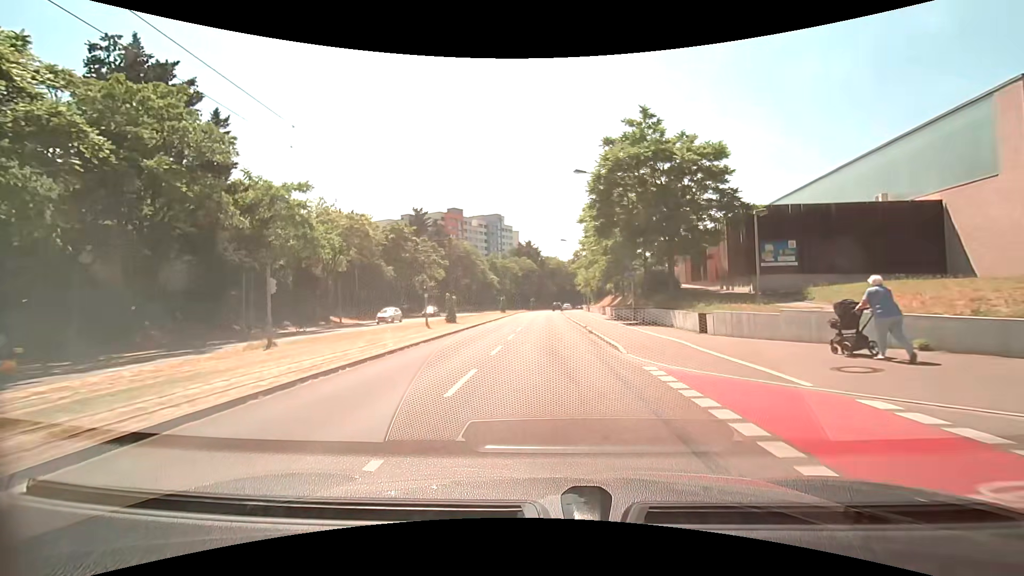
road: primary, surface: asphalt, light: Day
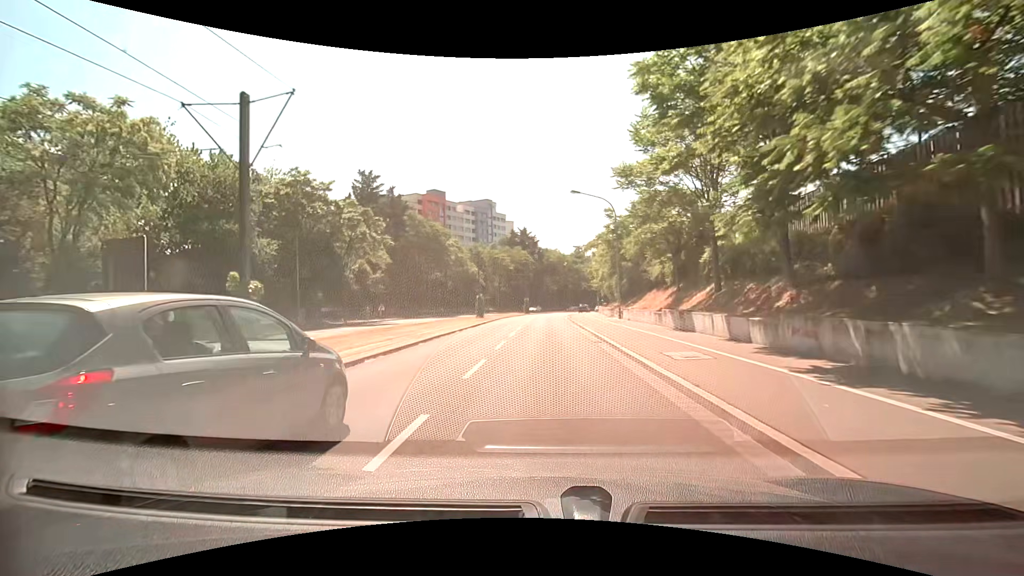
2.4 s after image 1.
(-0.1, +28.5) m; 0°
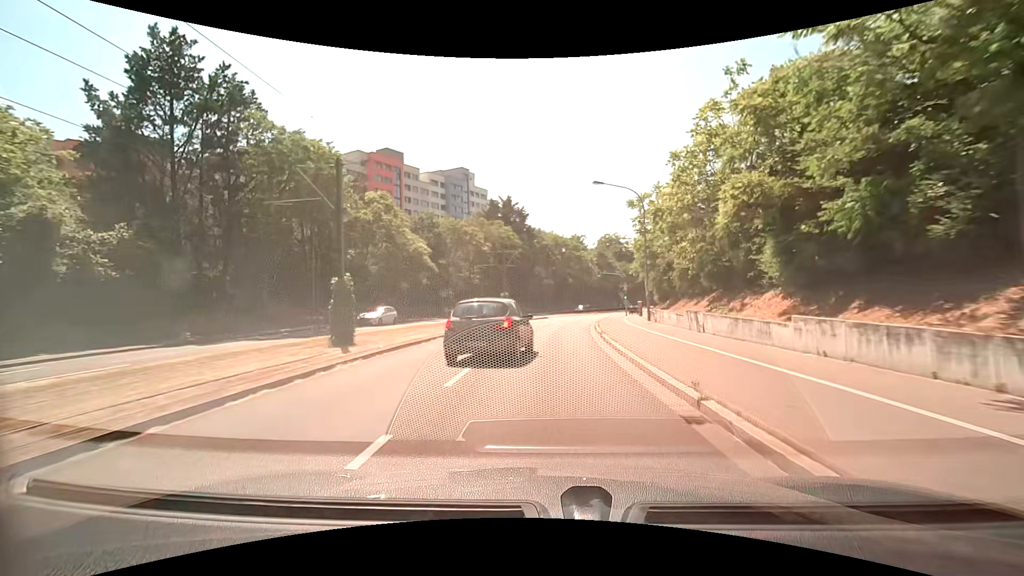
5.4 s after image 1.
(+0.2, +37.1) m; +1°
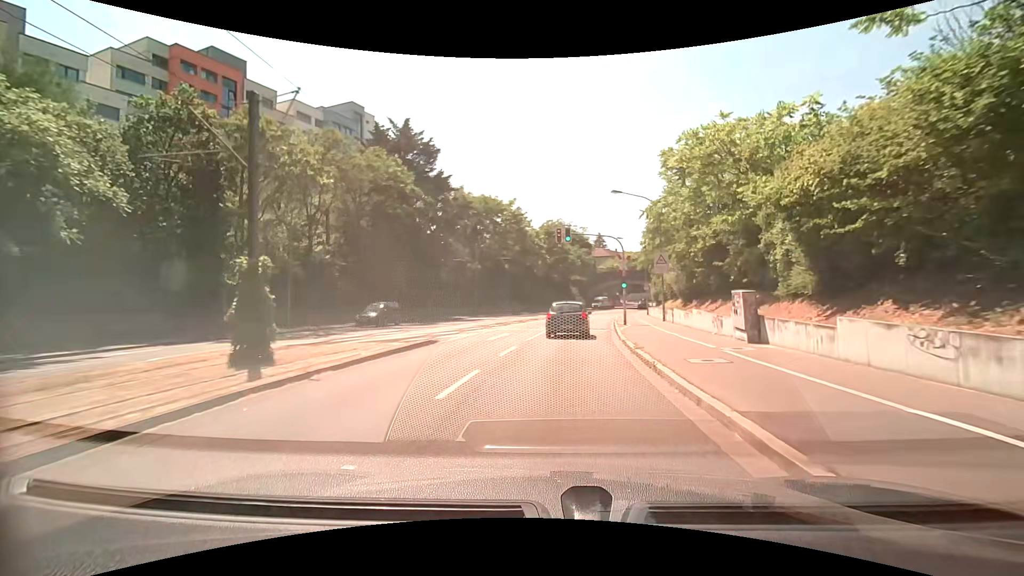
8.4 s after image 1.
(+1.8, +36.9) m; +8°
